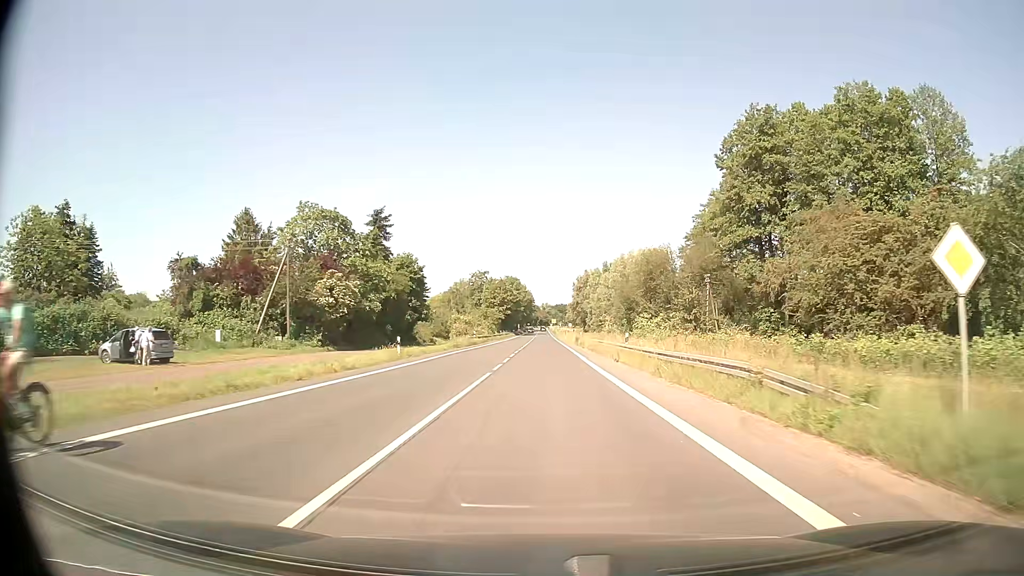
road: secondary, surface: asphalt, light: Day
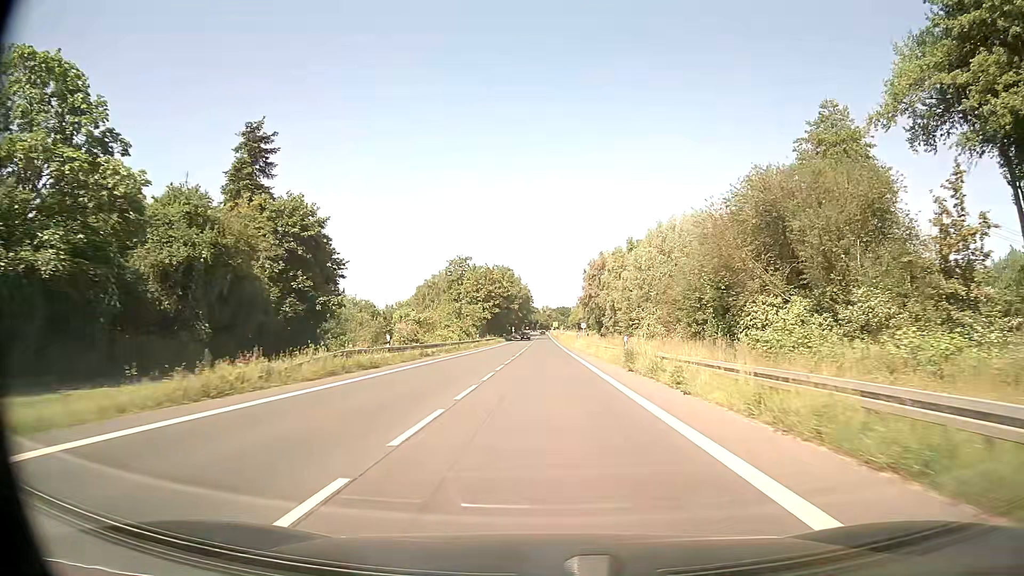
(0.0, +40.8) m; 0°
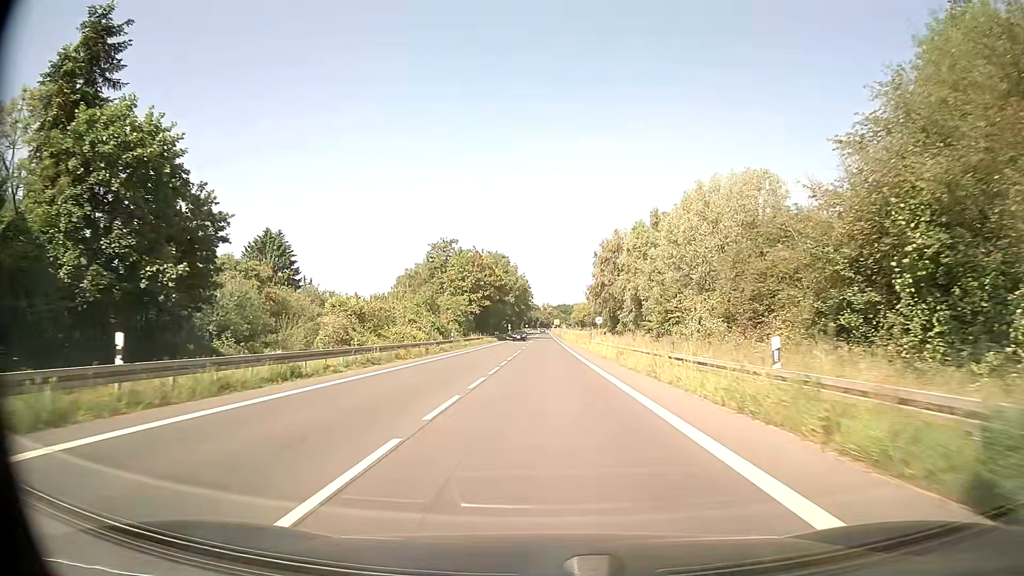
(-0.1, +21.9) m; 0°
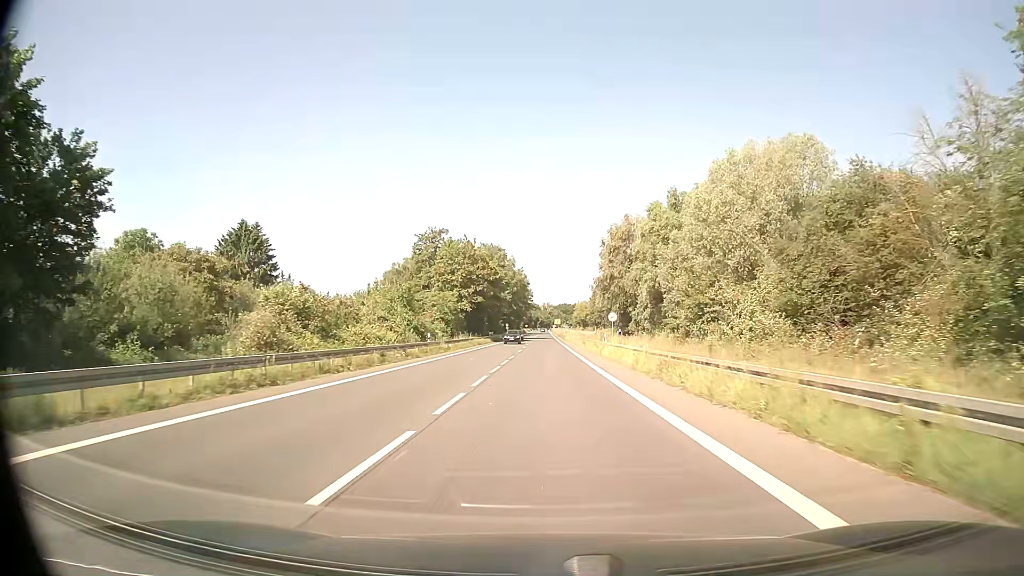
(0.0, +11.3) m; 0°
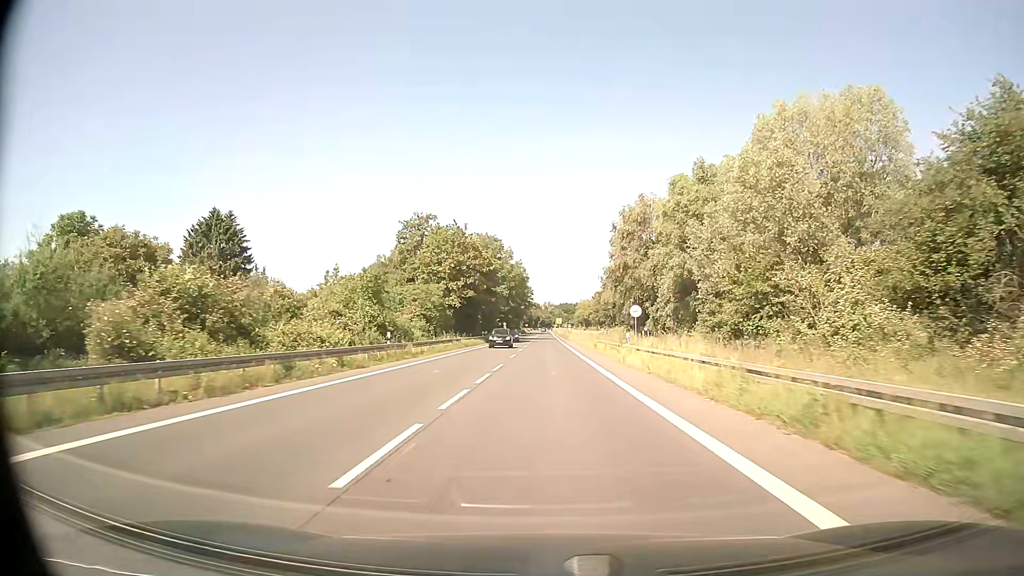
(0.0, +11.6) m; 0°
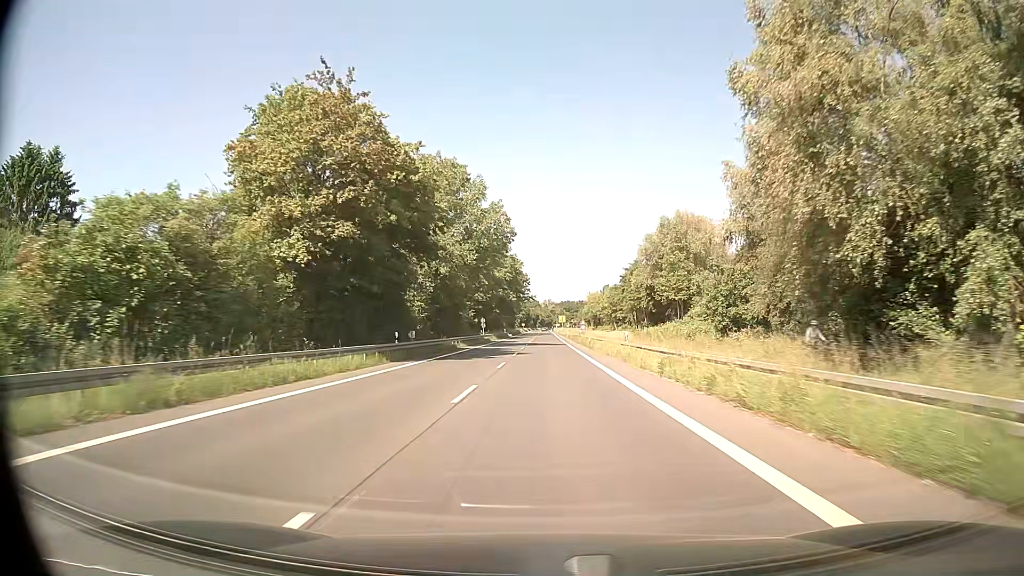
(0.0, +47.0) m; 0°
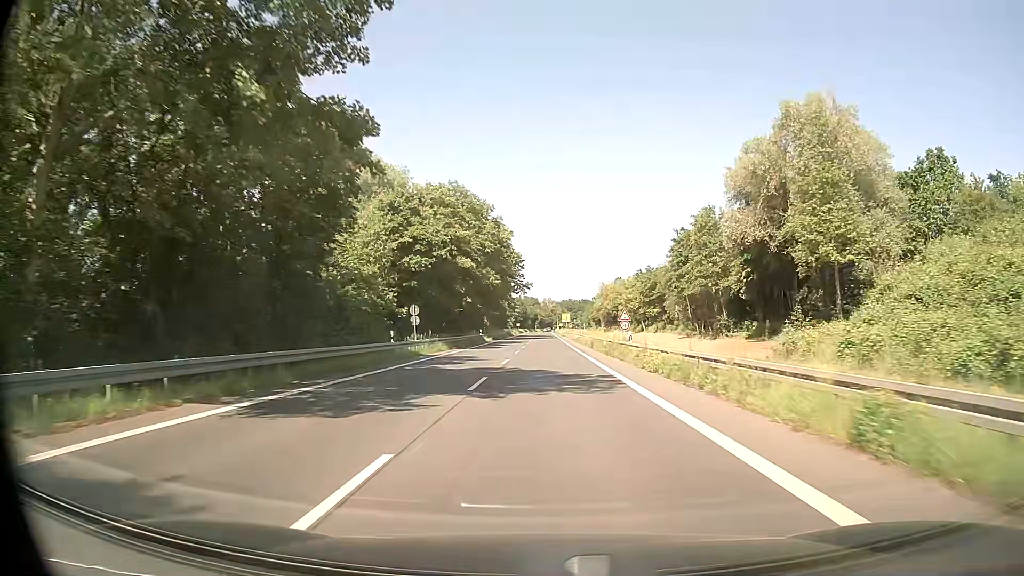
(+0.1, +45.3) m; 0°
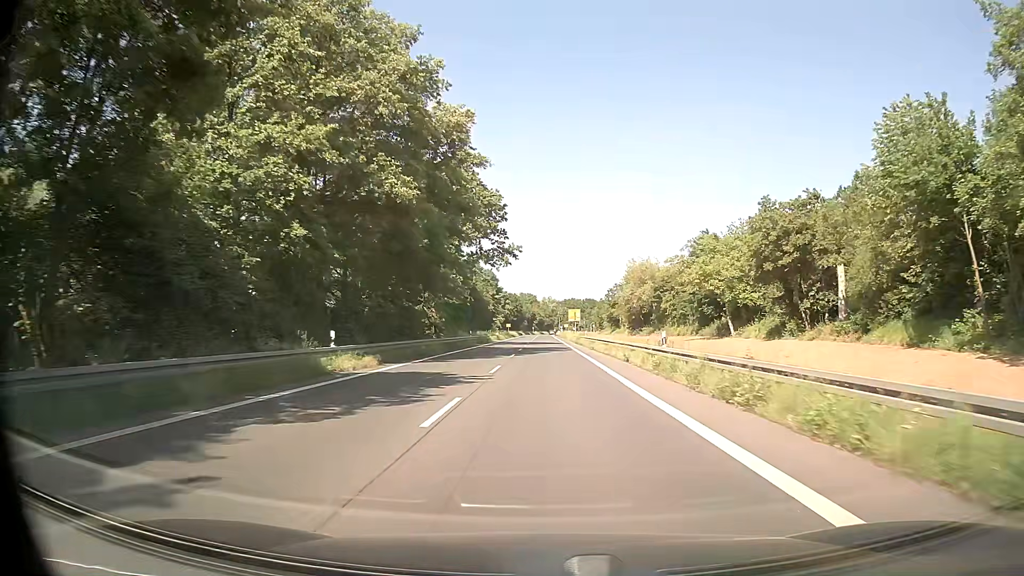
(+0.2, +53.3) m; 0°
(0, +10) (0, +20) (0, +30) (0, +40) (0, +50) (0, +60) (0, +70) (0, +80) (0, +90) (0, +100) m
